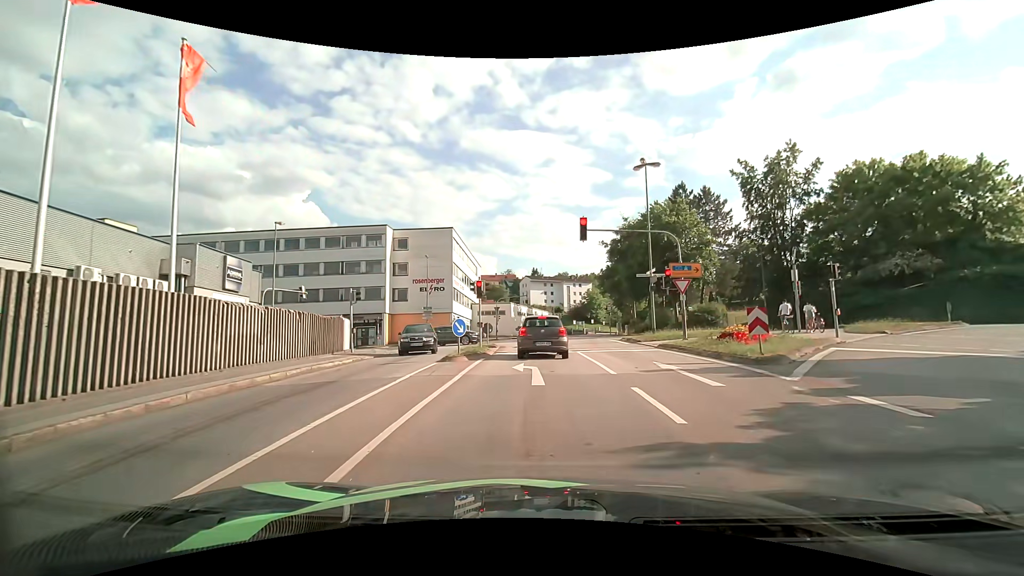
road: tertiary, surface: asphalt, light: Day
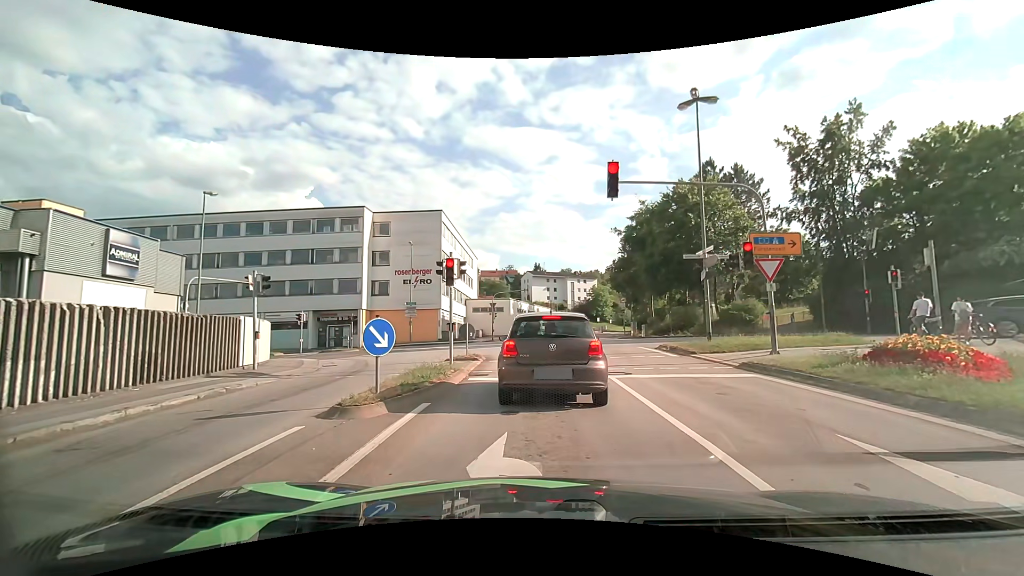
(-0.1, +8.4) m; 0°
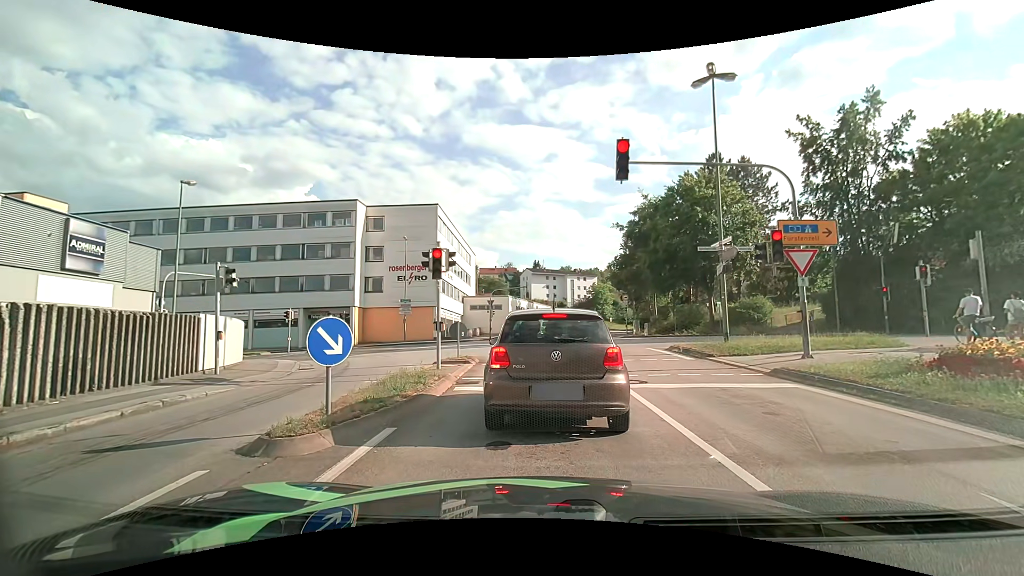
(0.0, +1.7) m; -1°
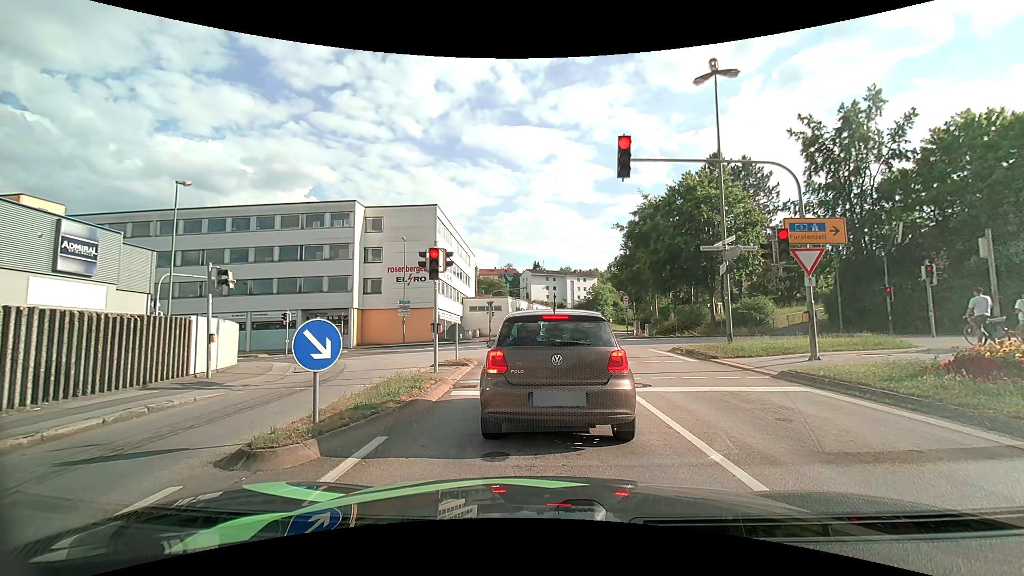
(0.0, +0.4) m; 0°
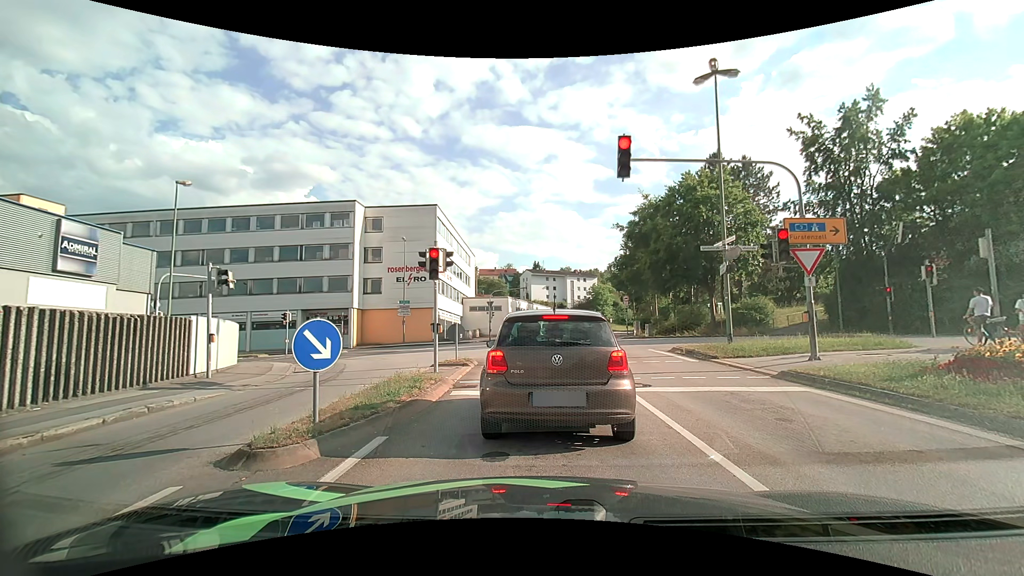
(0.0, 0.0) m; 0°
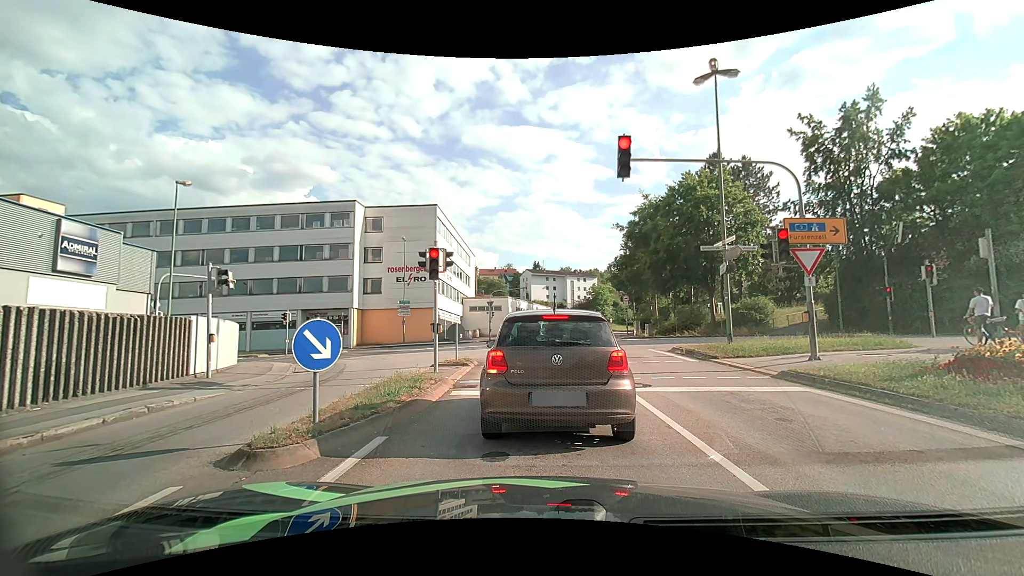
(0.0, 0.0) m; 0°
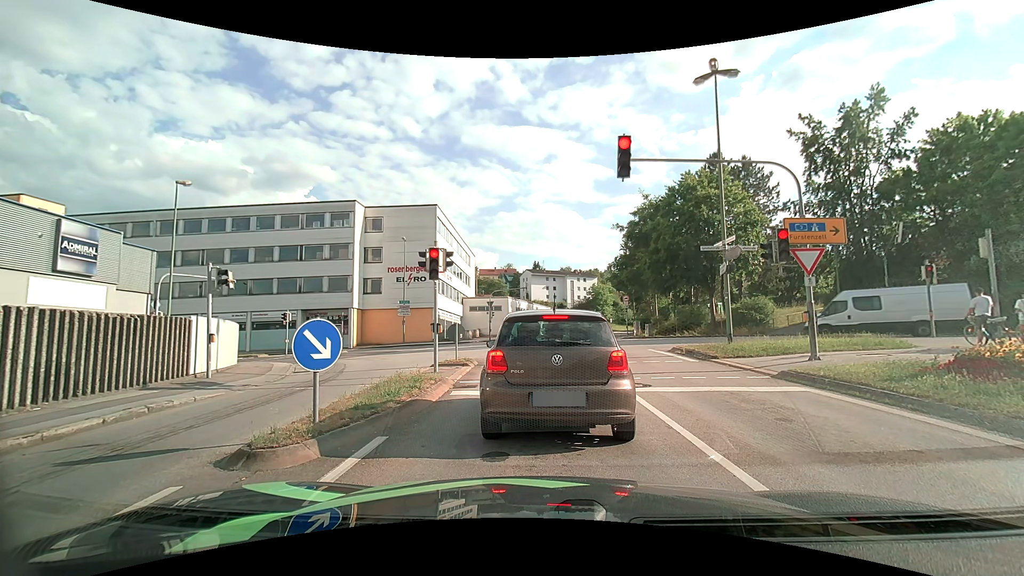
(0.0, 0.0) m; 0°
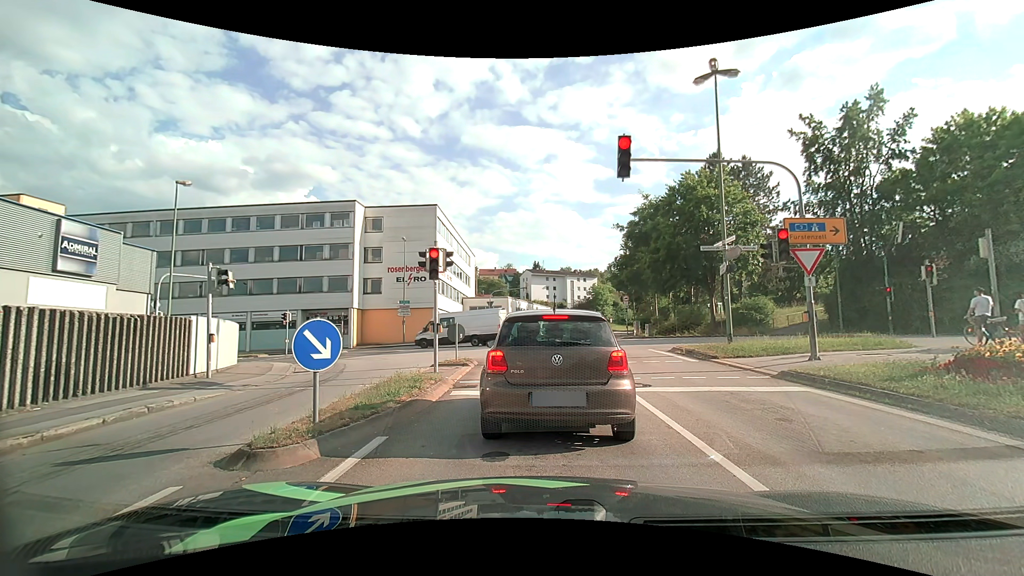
(0.0, 0.0) m; 0°
